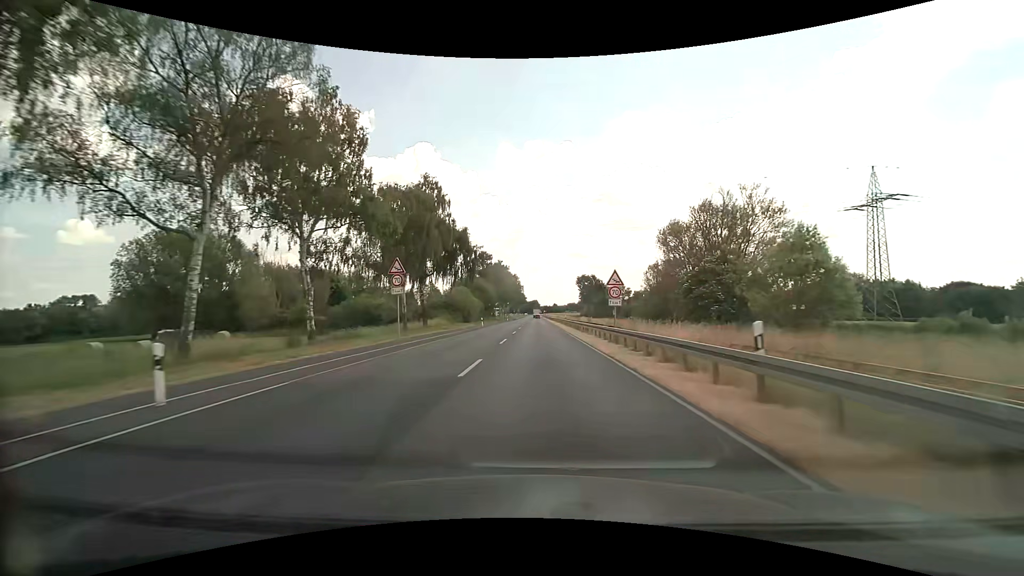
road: primary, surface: asphalt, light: Day
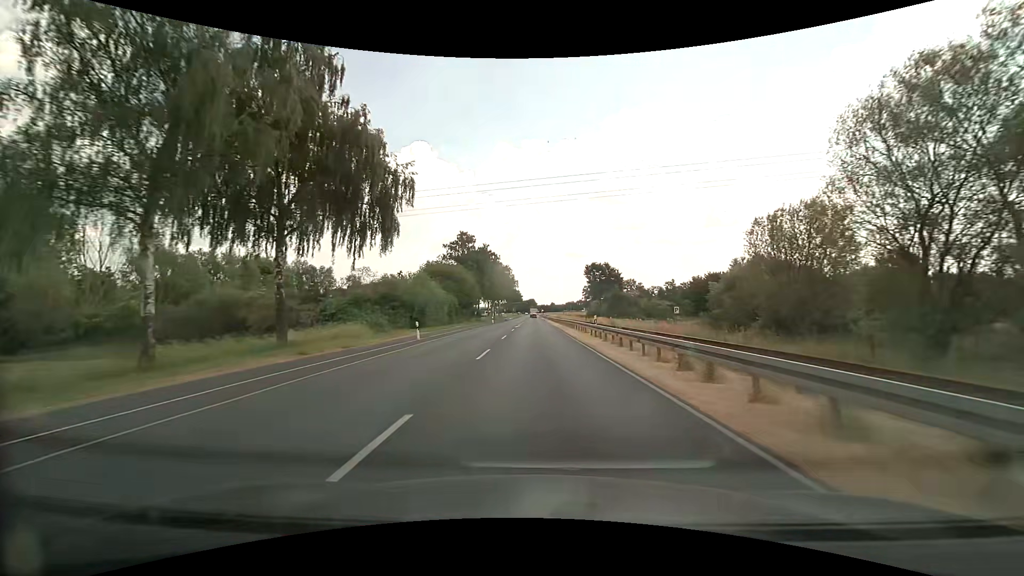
(+0.1, +32.2) m; 0°
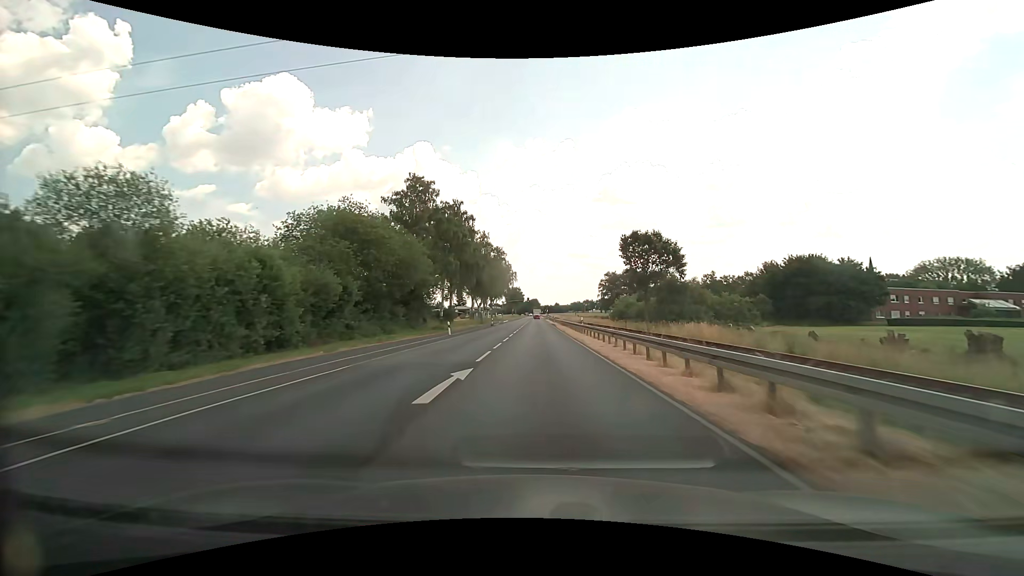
(-0.1, +42.9) m; 0°
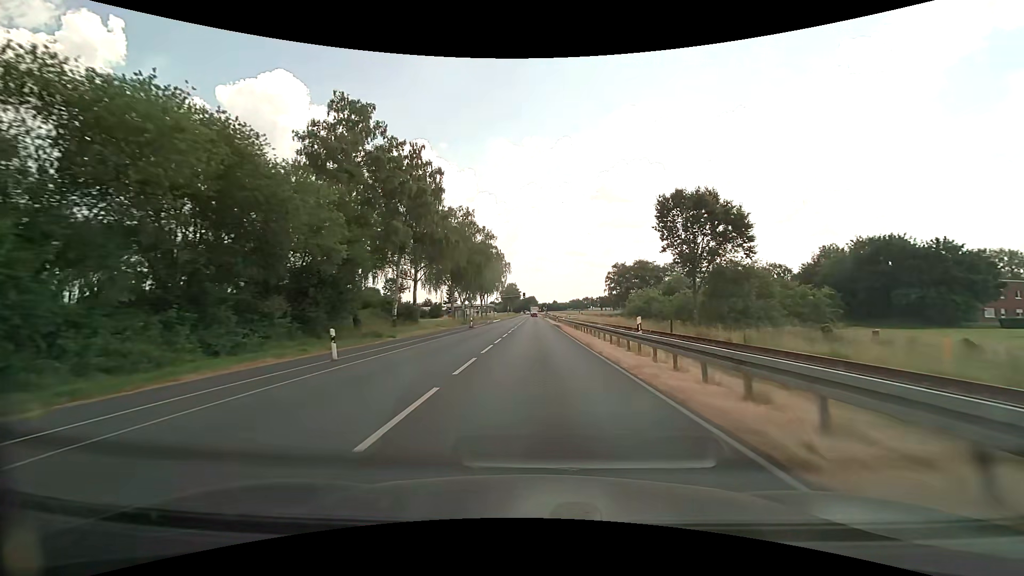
(+0.1, +21.5) m; 0°
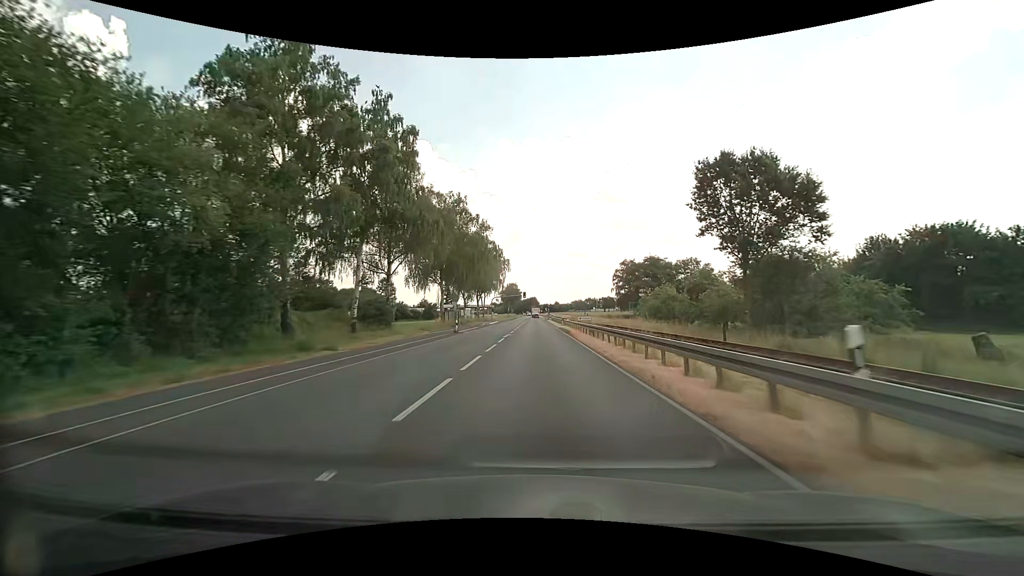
(0.0, +10.7) m; 0°
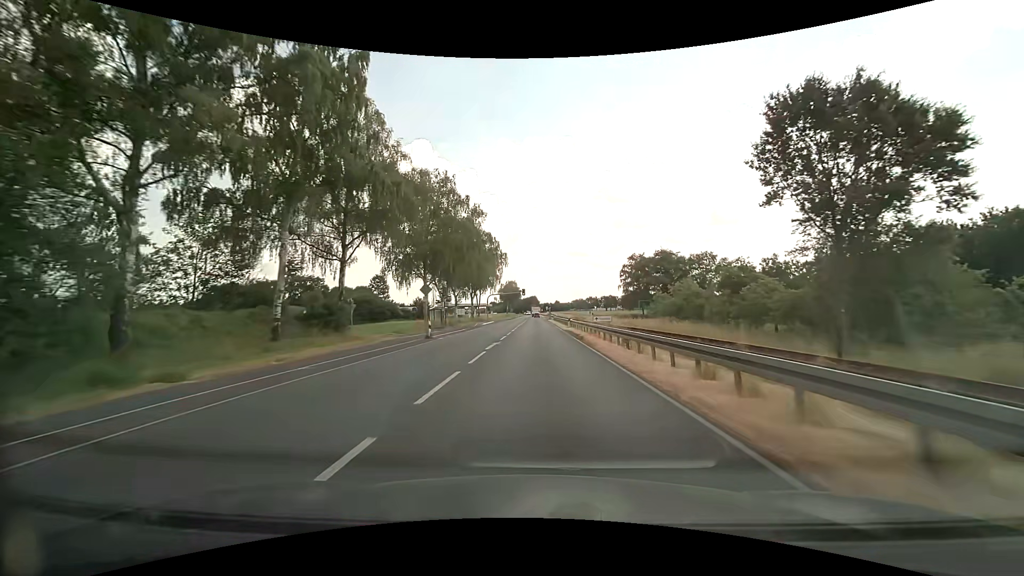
(0.0, +10.7) m; 0°
